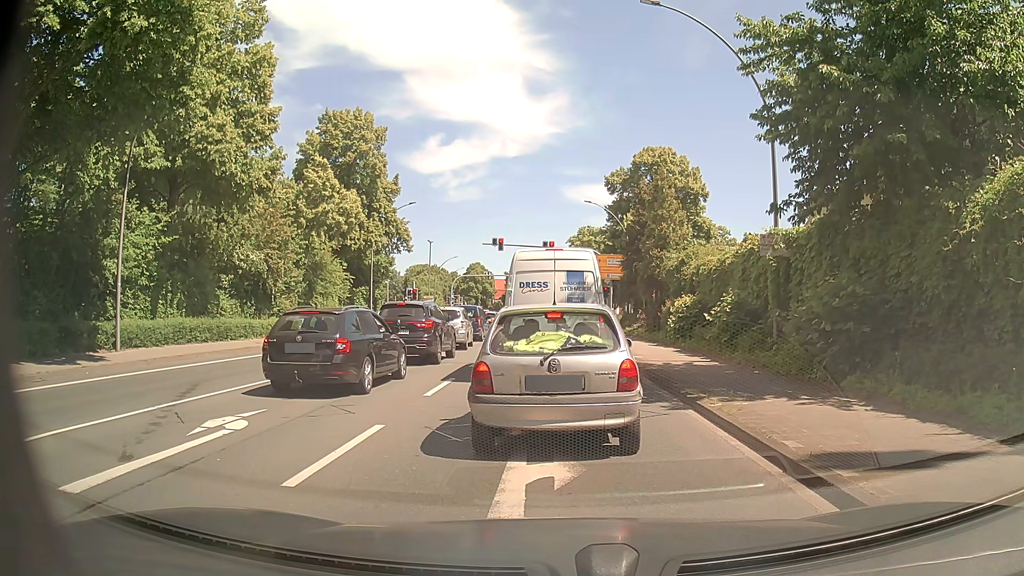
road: primary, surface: asphalt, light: Day
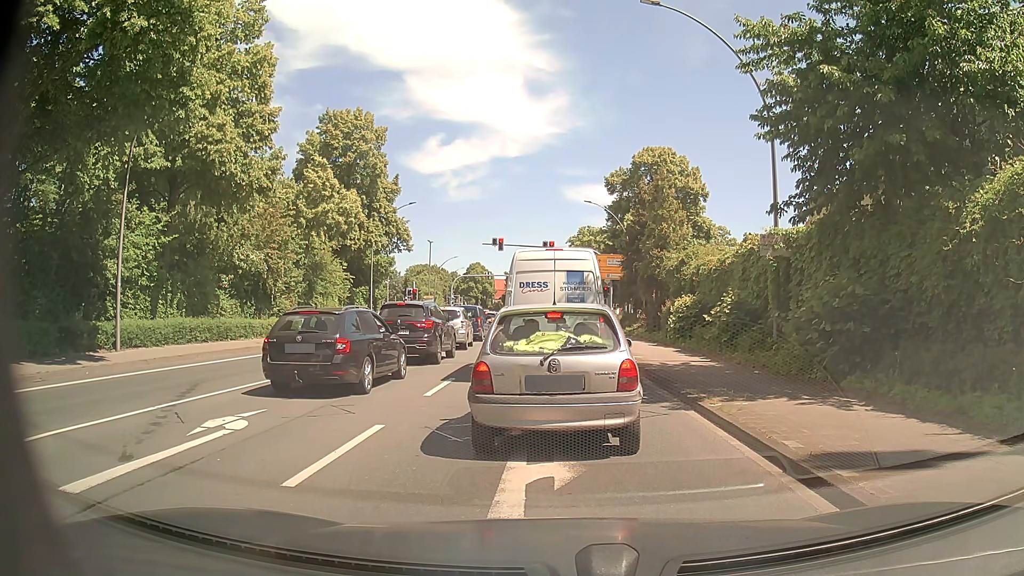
(0.0, 0.0) m; 0°
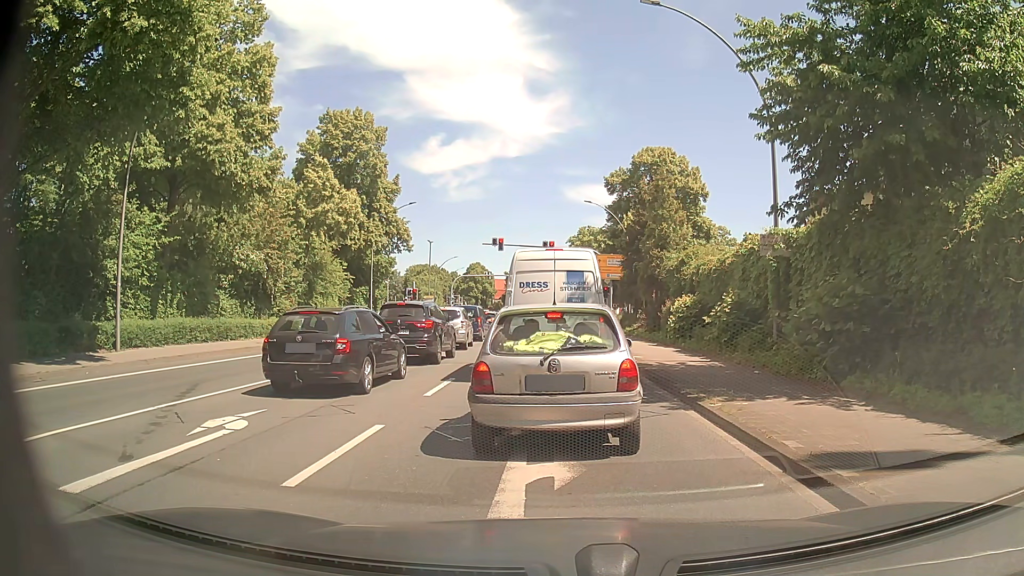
(0.0, 0.0) m; 0°
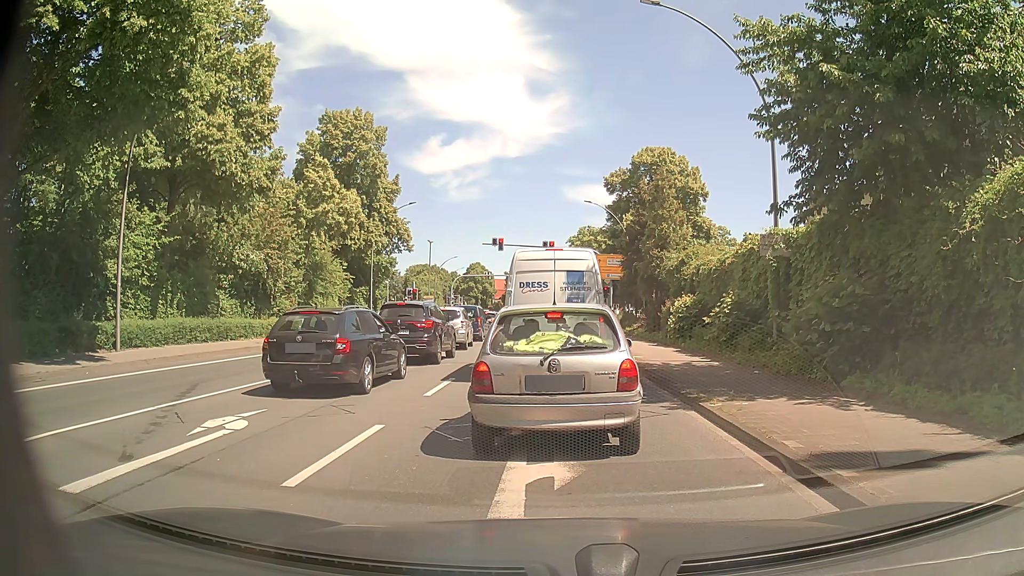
(0.0, 0.0) m; 0°
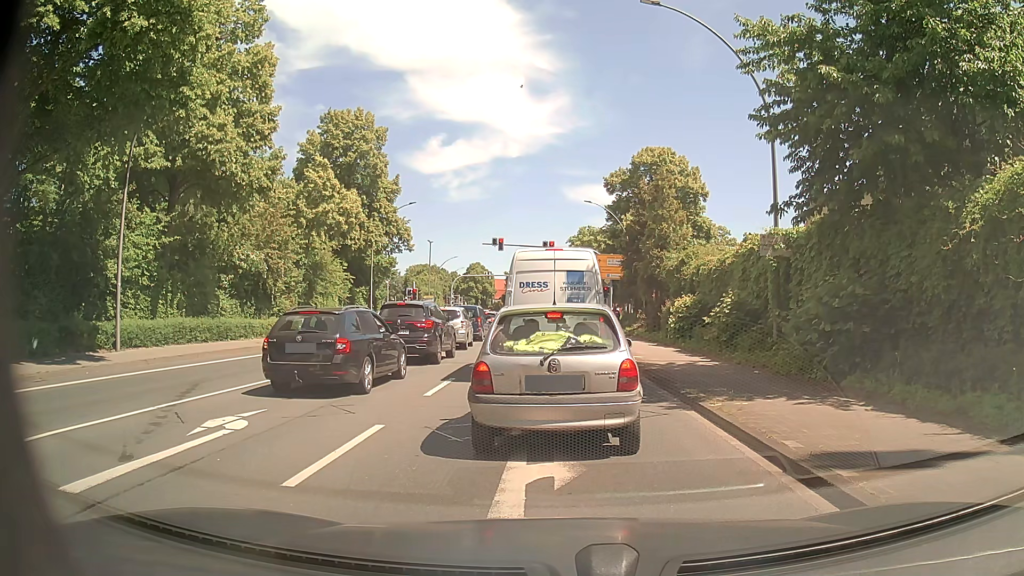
(0.0, 0.0) m; 0°
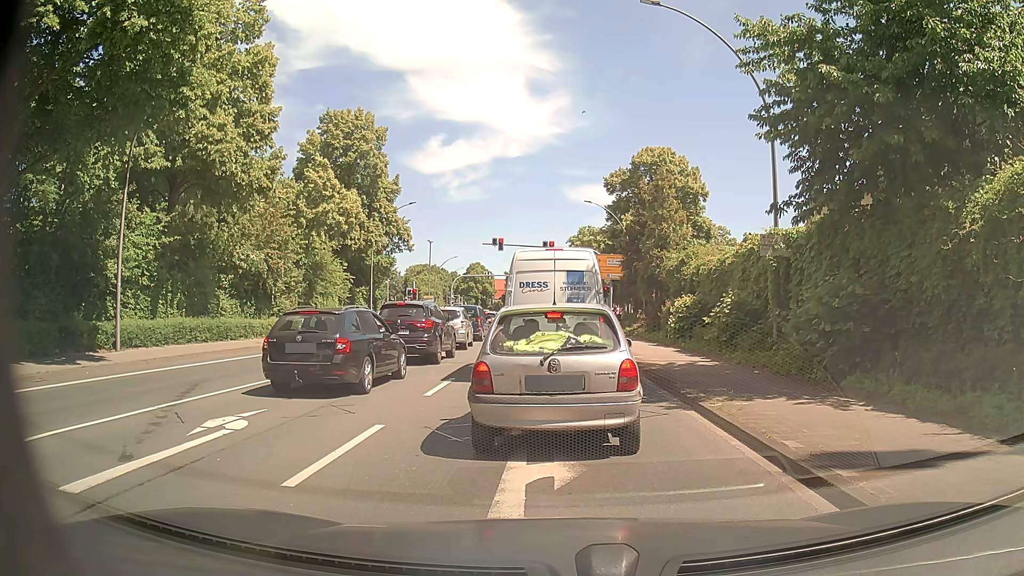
(0.0, 0.0) m; 0°
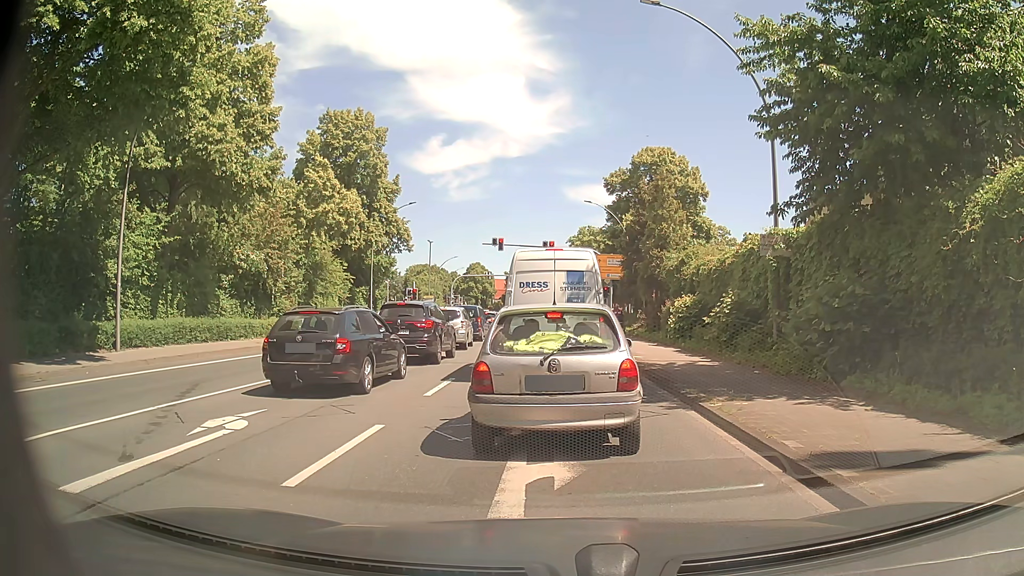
(0.0, 0.0) m; 0°
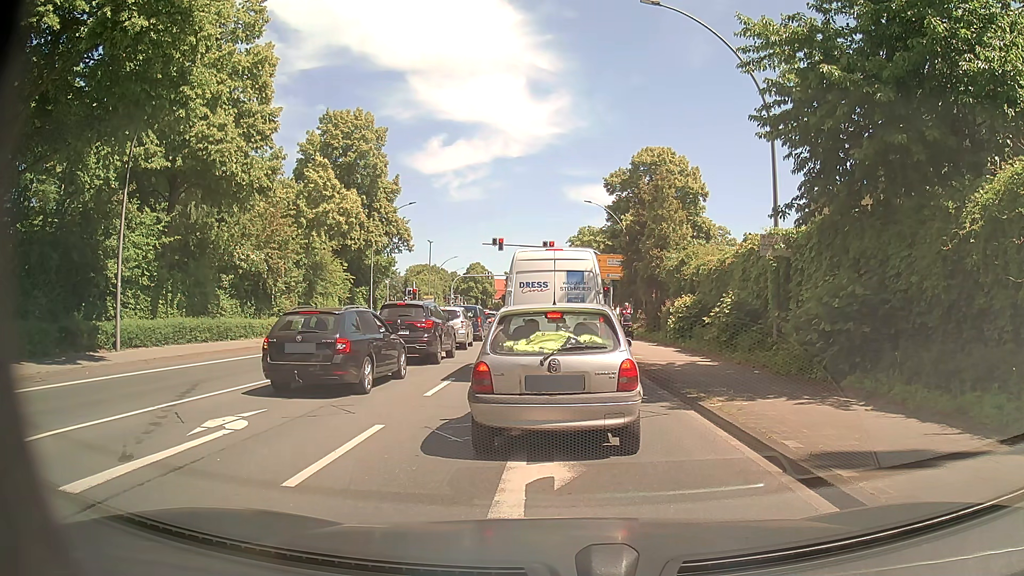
(0.0, 0.0) m; 0°
(0, +10) (0, +20) (0, +30) (+1, +40) (+1, +50) (+1, +60) (+1, +70) (+1, +80) (+1, +90) (0, +100) m
